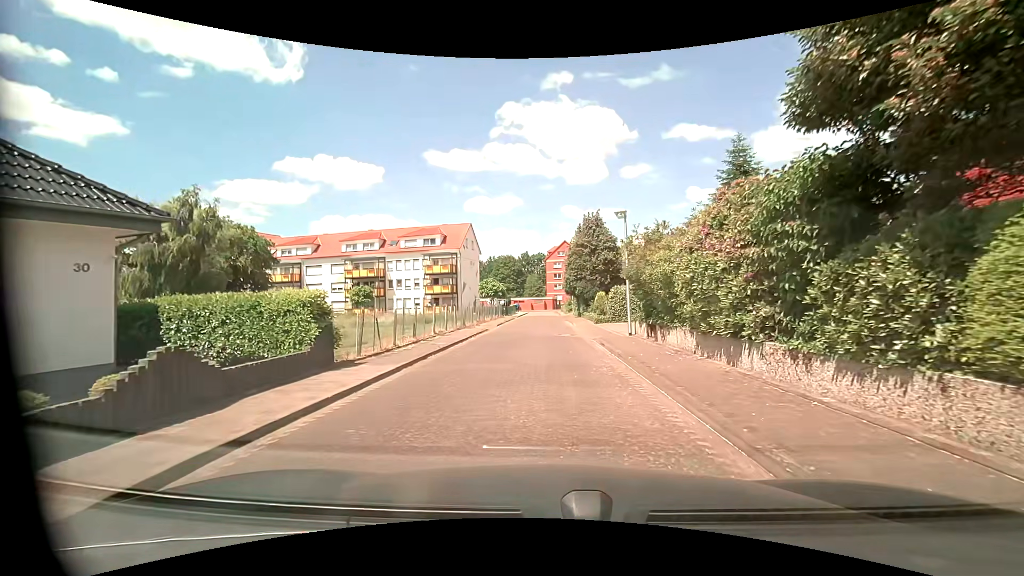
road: residential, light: Day
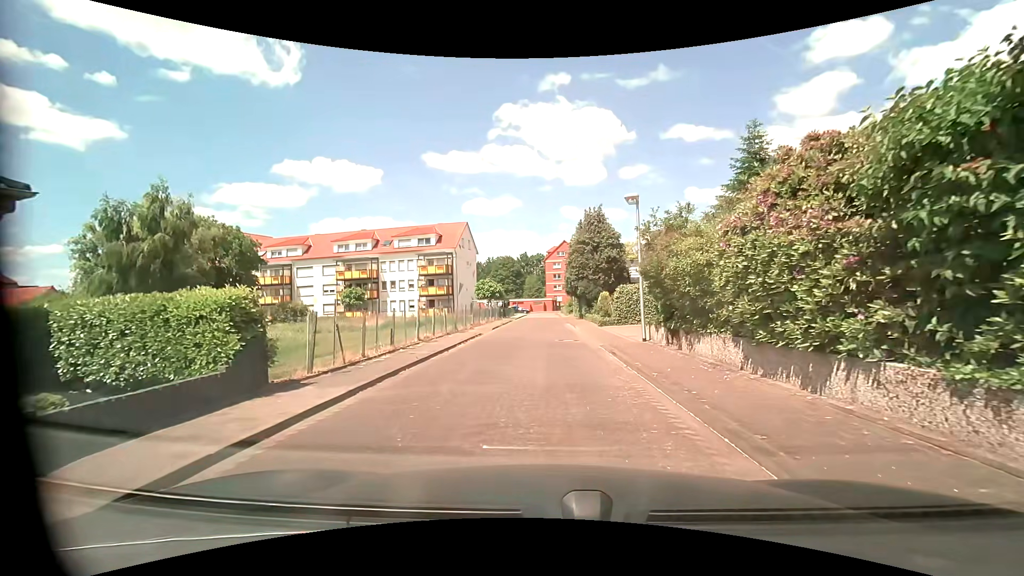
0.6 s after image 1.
(0.0, +2.7) m; +1°
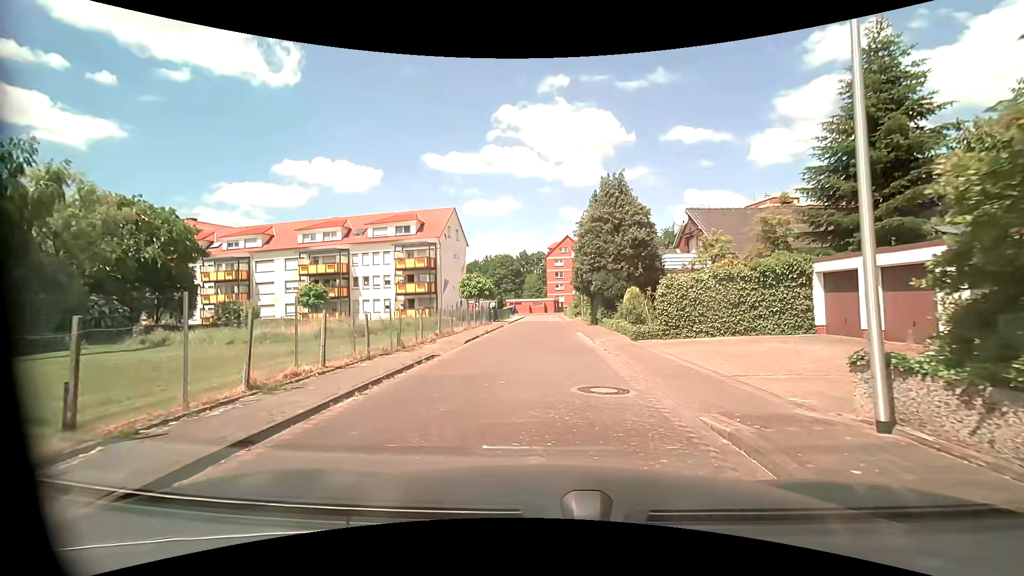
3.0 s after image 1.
(-0.2, +10.9) m; -1°
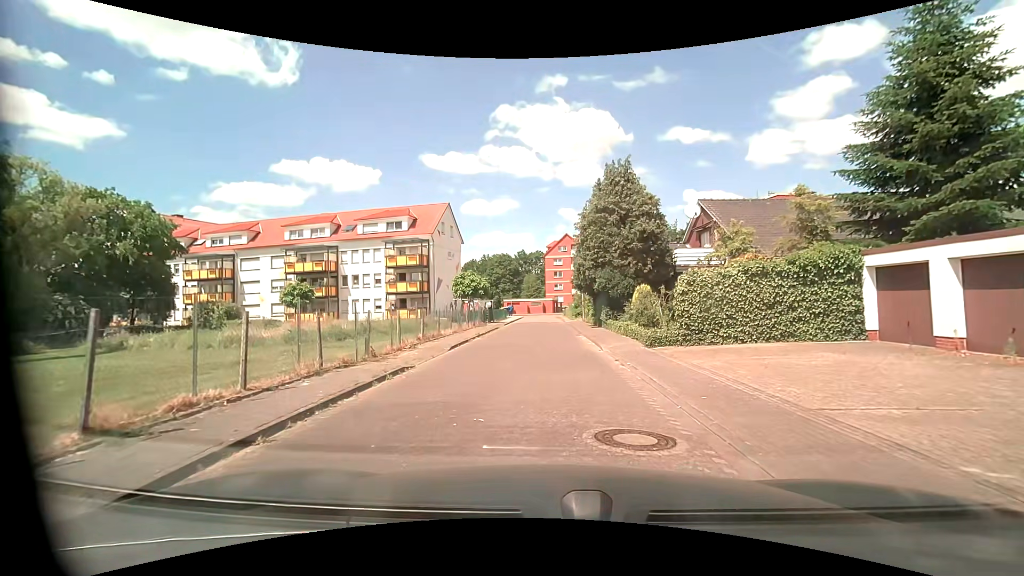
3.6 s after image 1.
(0.0, +2.8) m; 0°
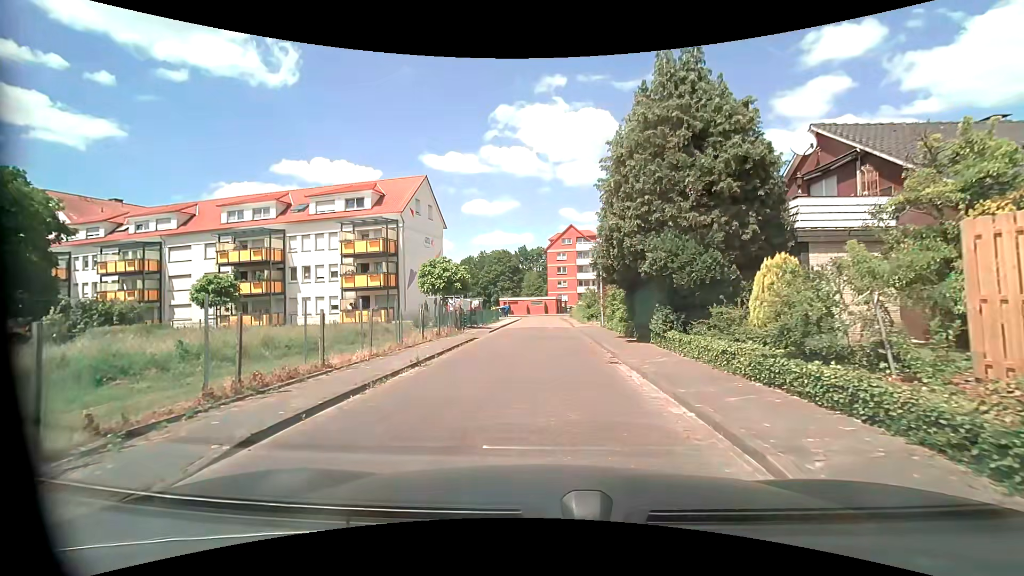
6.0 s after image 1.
(+0.1, +12.1) m; 0°
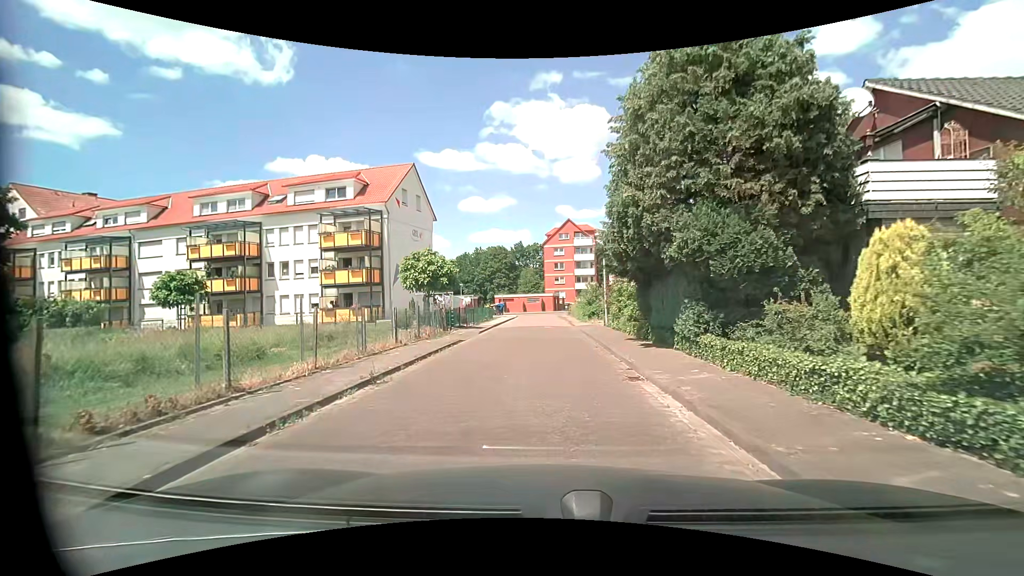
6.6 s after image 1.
(0.0, +3.1) m; 0°
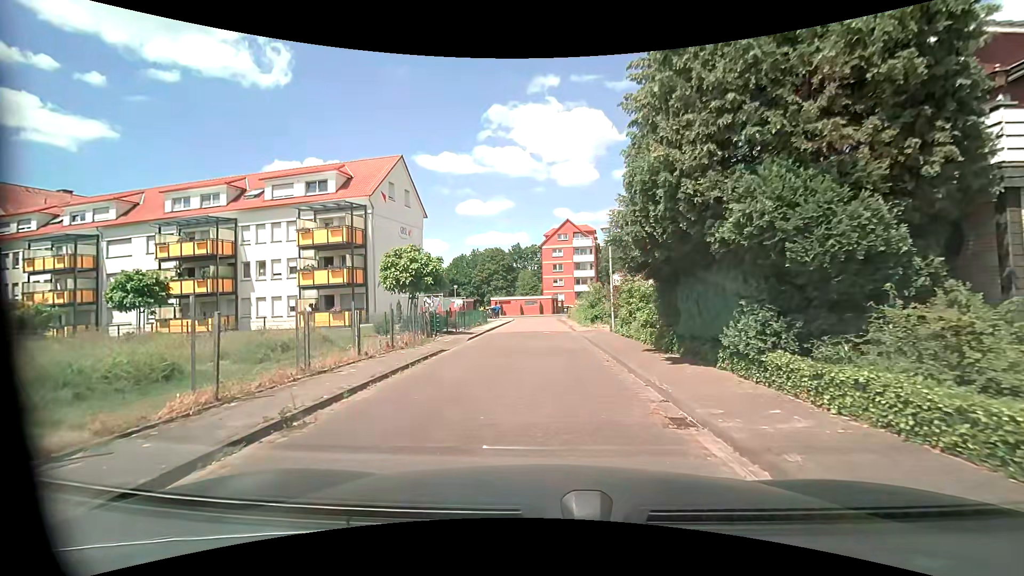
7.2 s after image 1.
(0.0, +3.1) m; +1°
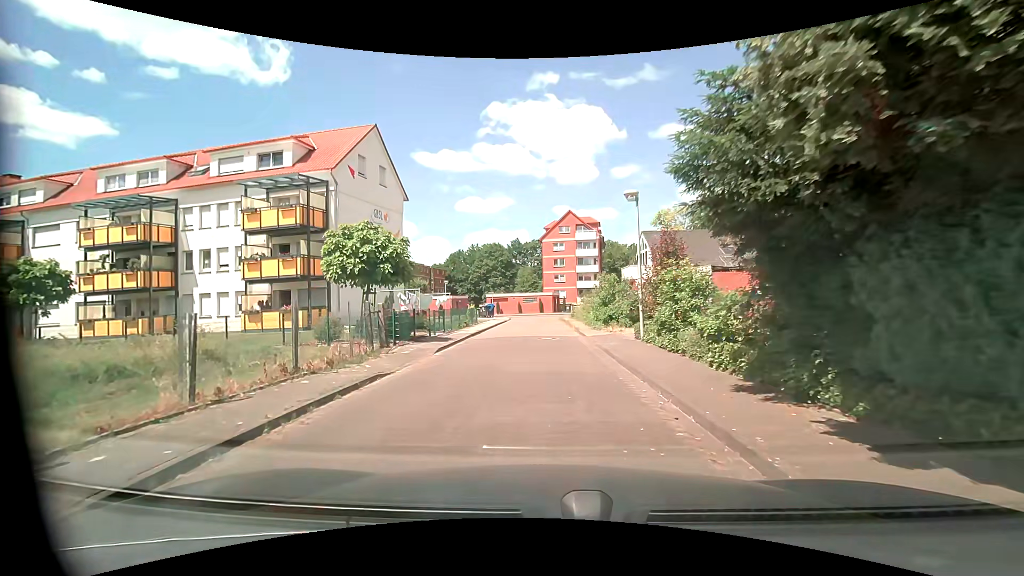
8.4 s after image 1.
(0.0, +6.3) m; 0°
